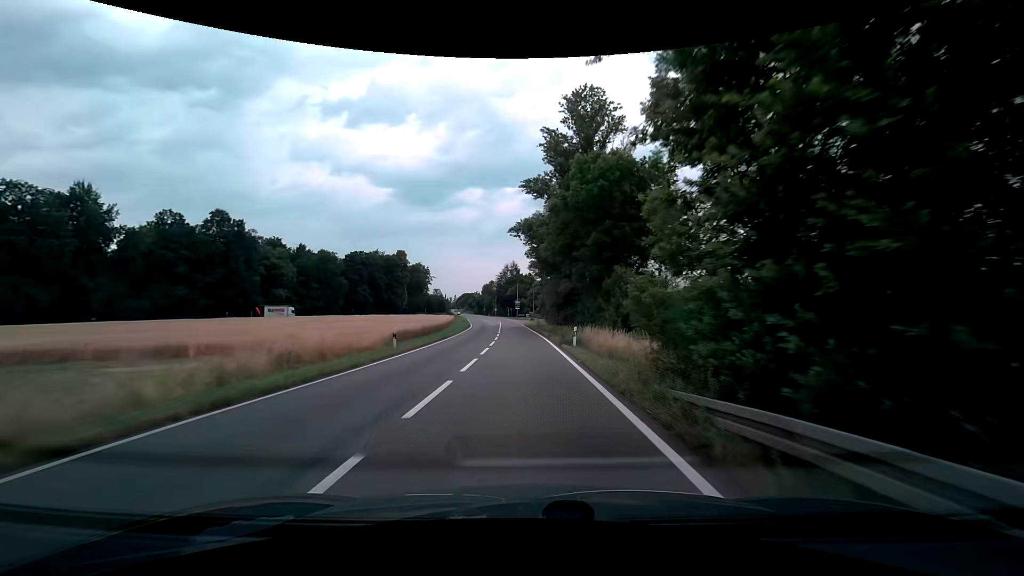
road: secondary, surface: asphalt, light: Day
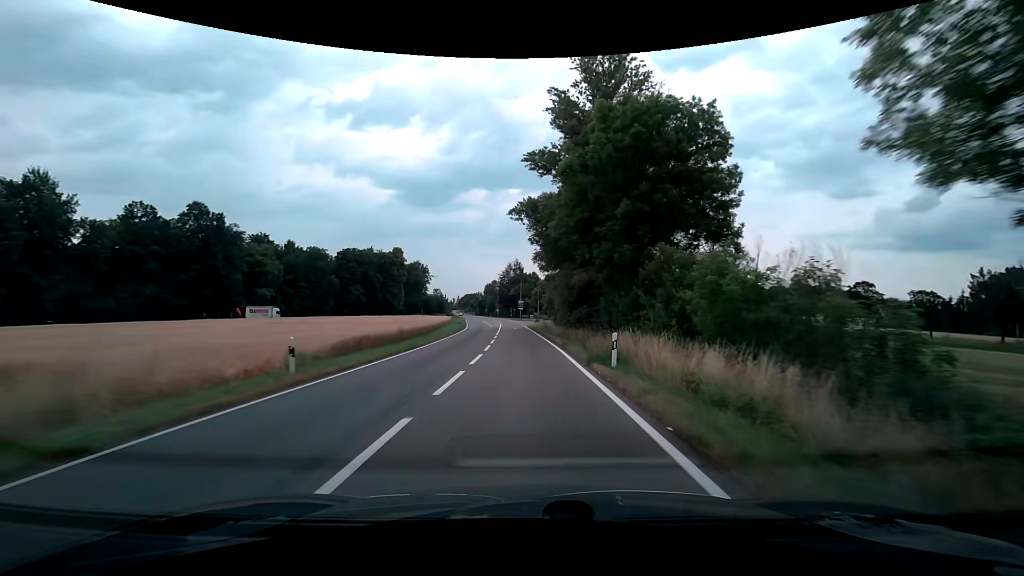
(0.0, +10.0) m; 0°
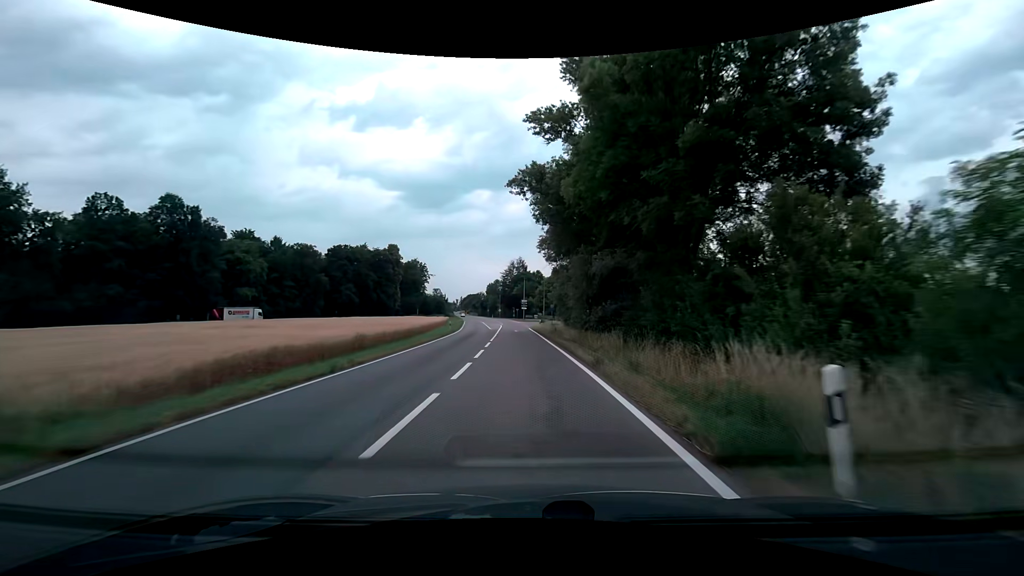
(-0.1, +9.9) m; 0°
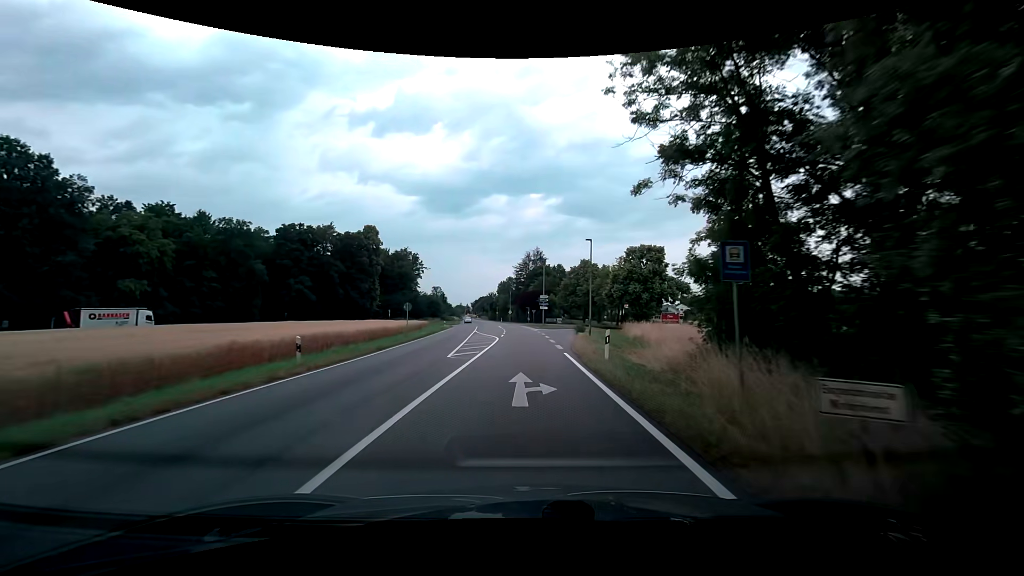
(-0.9, +37.8) m; -3°
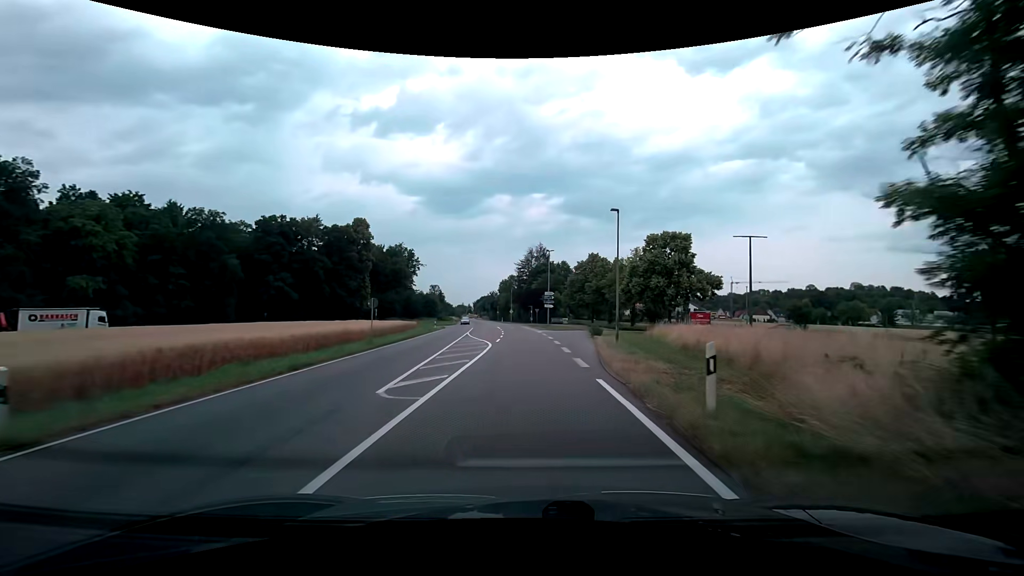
(0.0, +8.8) m; 0°
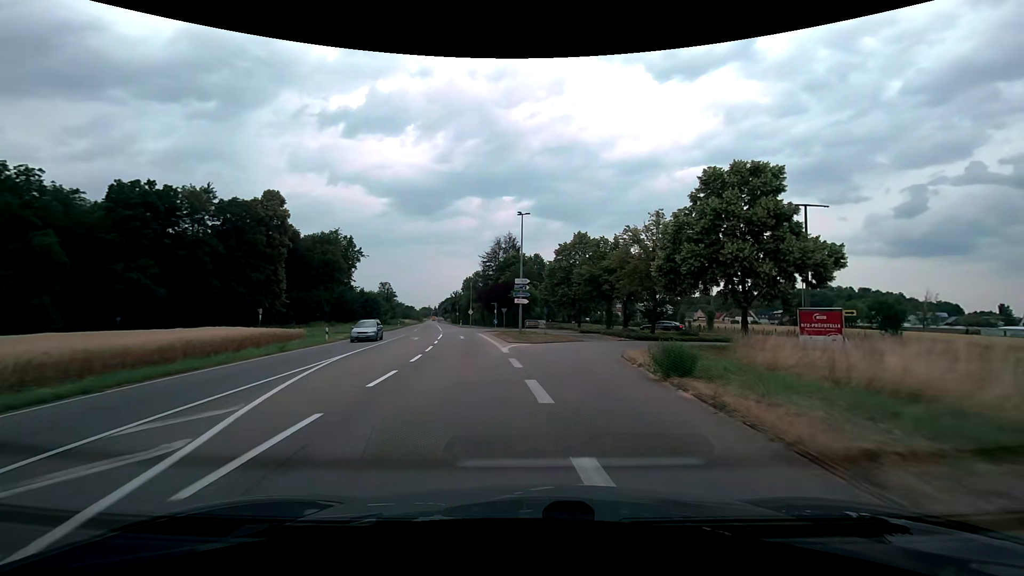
(+0.5, +23.8) m; +3°
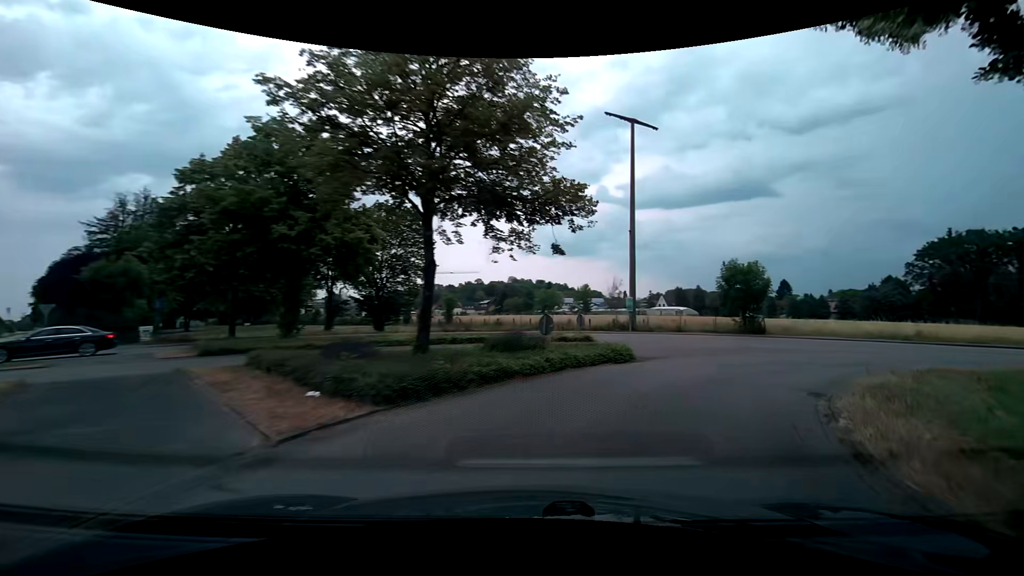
(+4.8, +29.1) m; +32°
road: unclassified
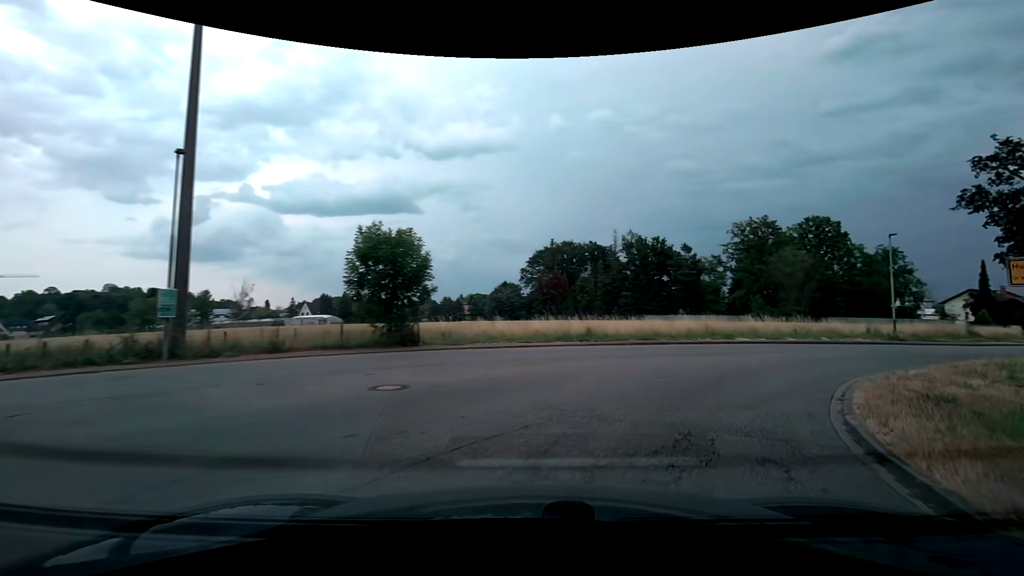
(+4.9, +13.8) m; +40°
